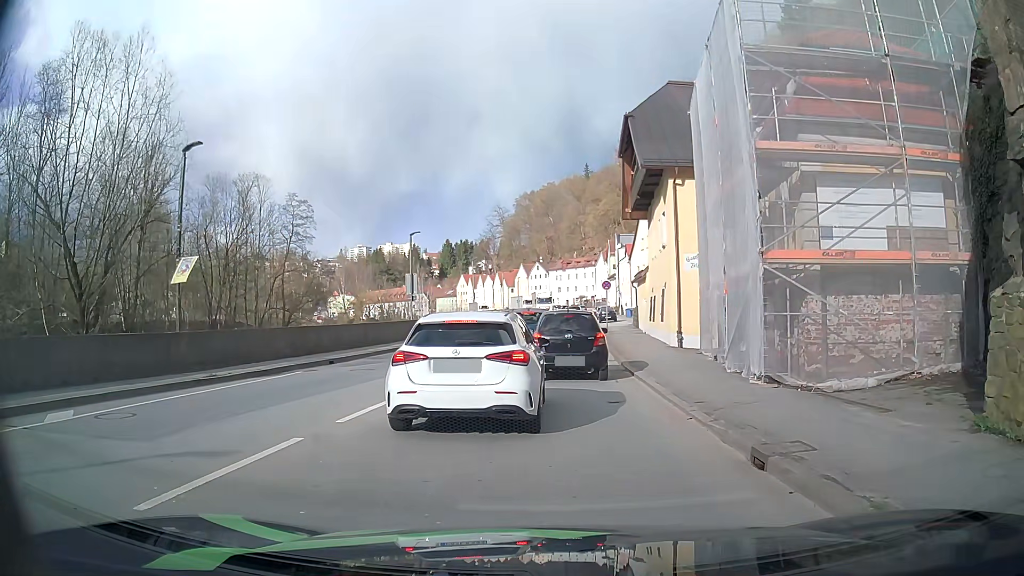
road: primary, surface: asphalt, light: Day
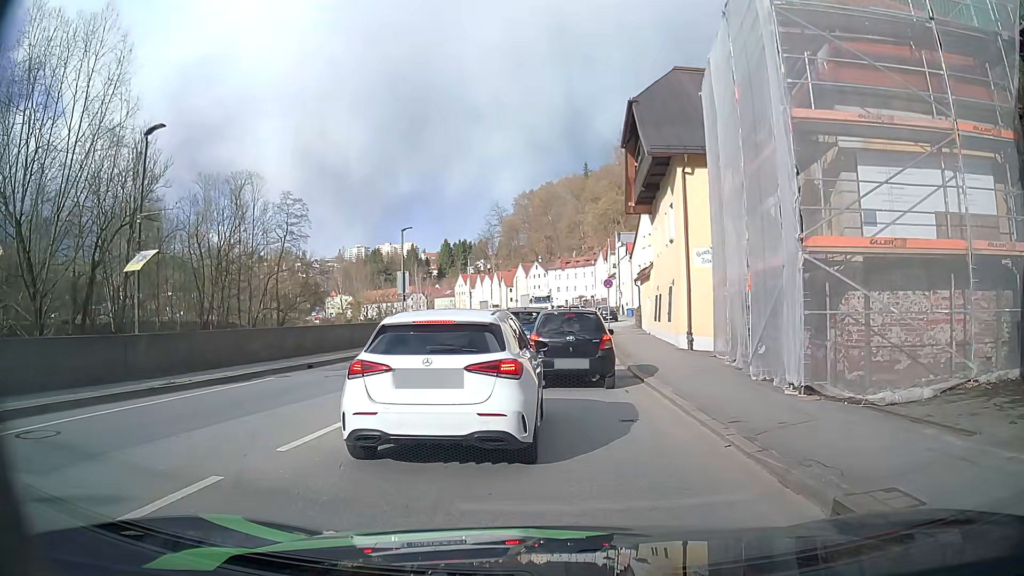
(0.0, +1.9) m; 0°
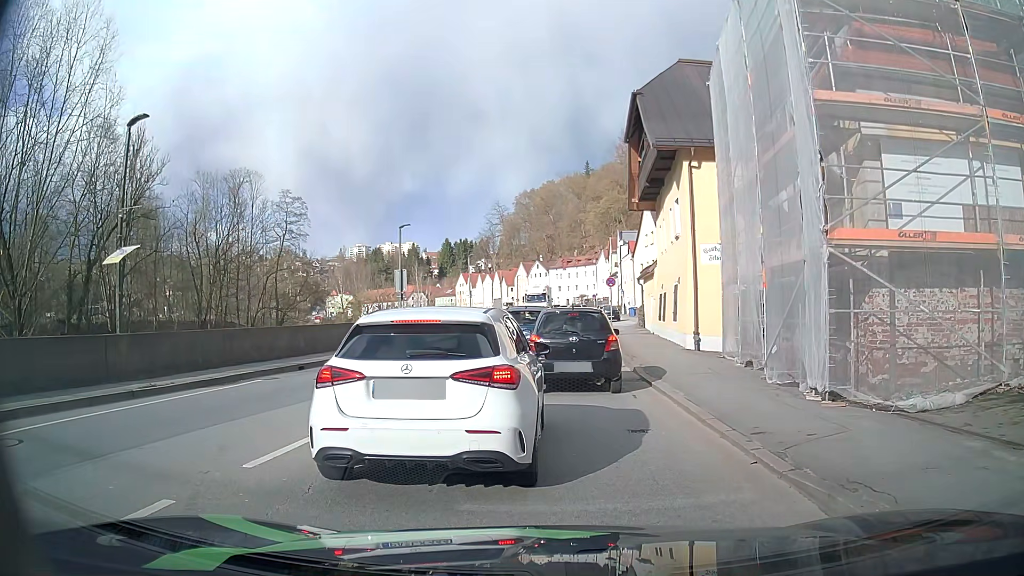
(0.0, +0.8) m; 0°
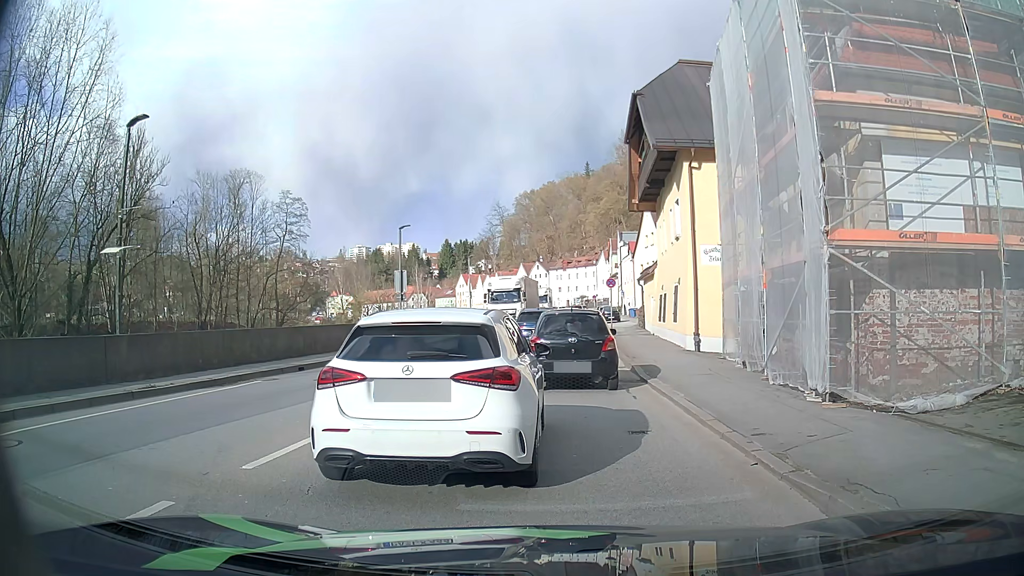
(0.0, +0.1) m; 0°
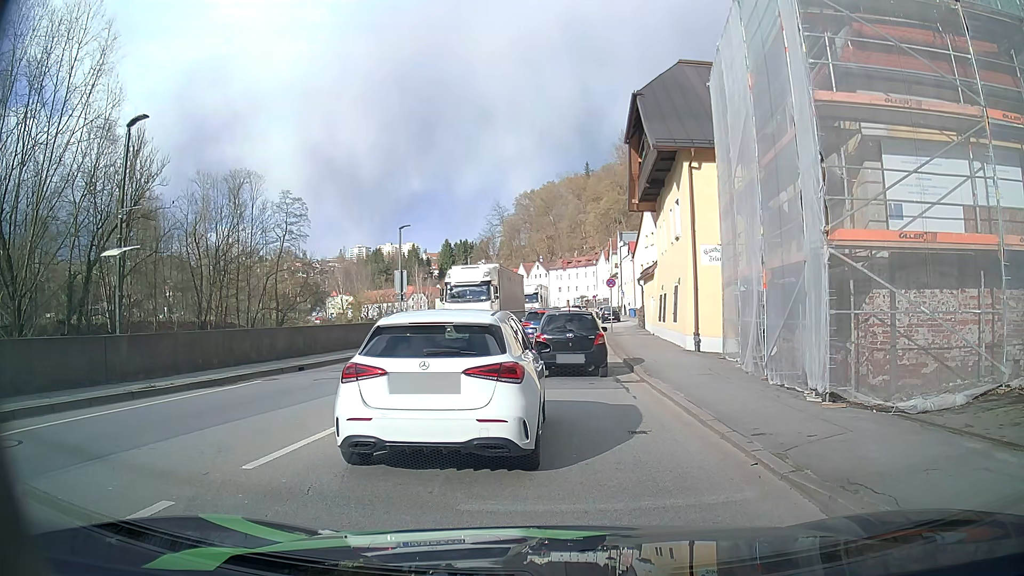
(0.0, 0.0) m; 0°
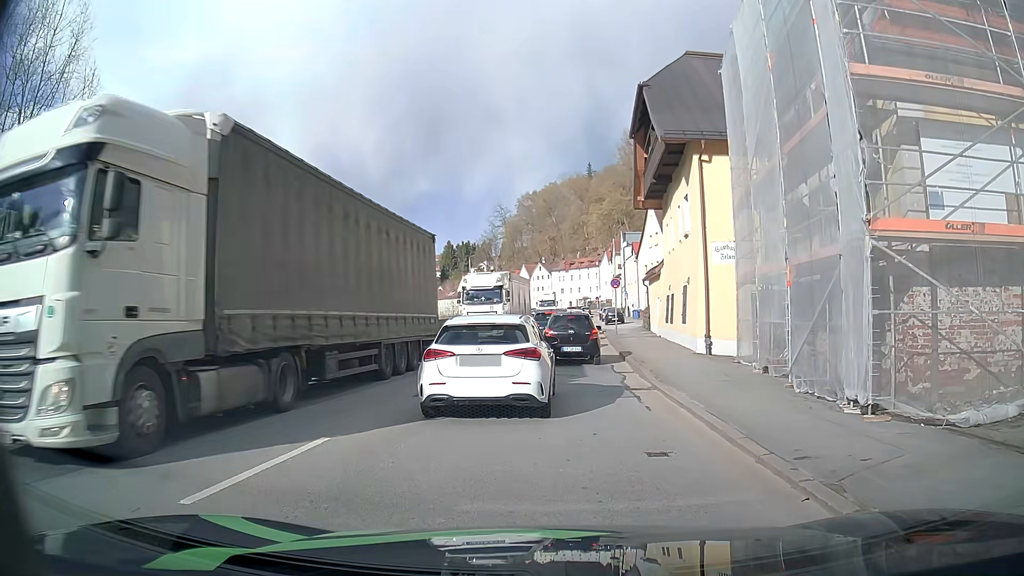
(0.0, +1.3) m; 0°
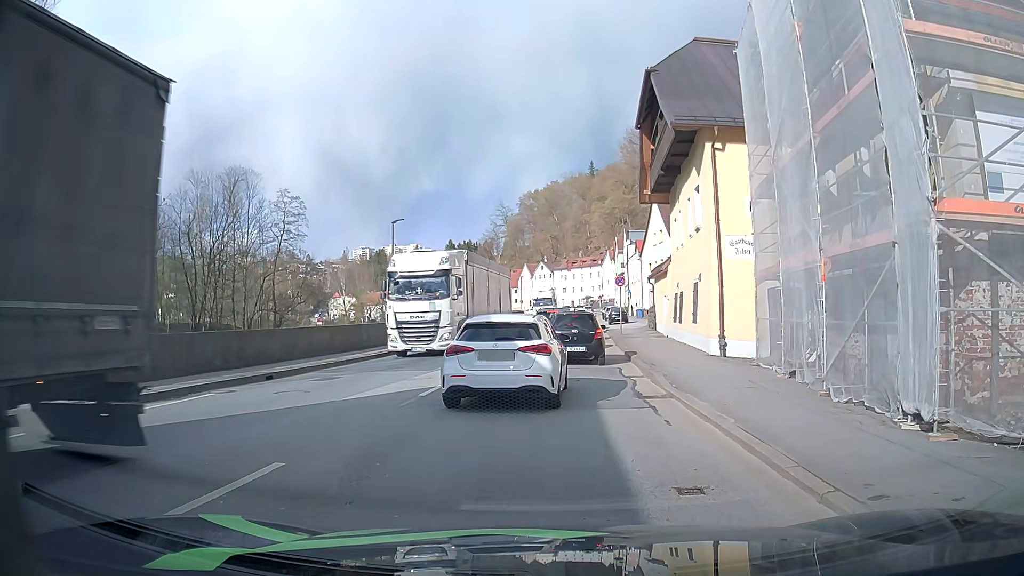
(0.0, +1.5) m; -1°
